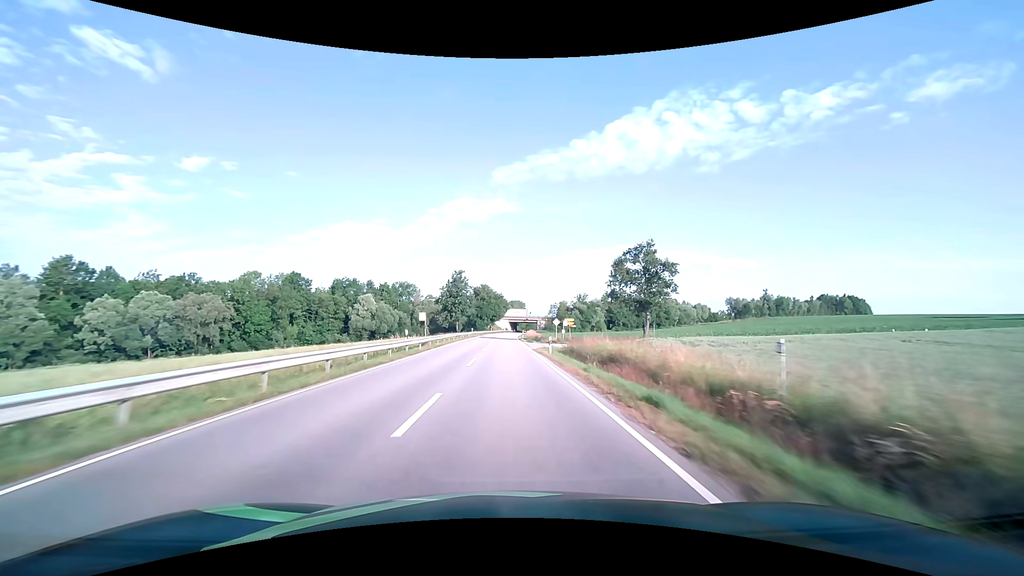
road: secondary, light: Day
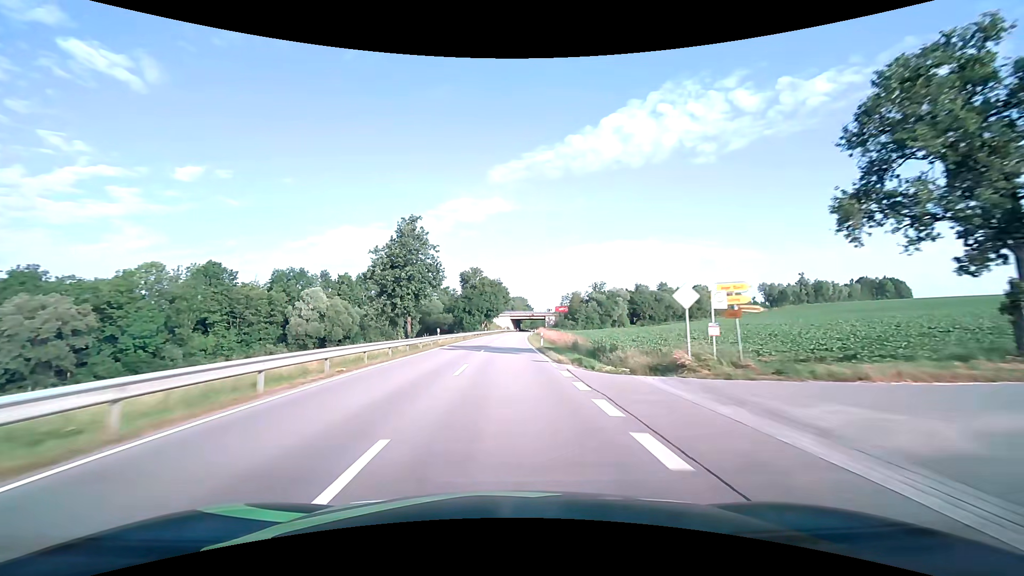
(-0.1, +40.5) m; 0°
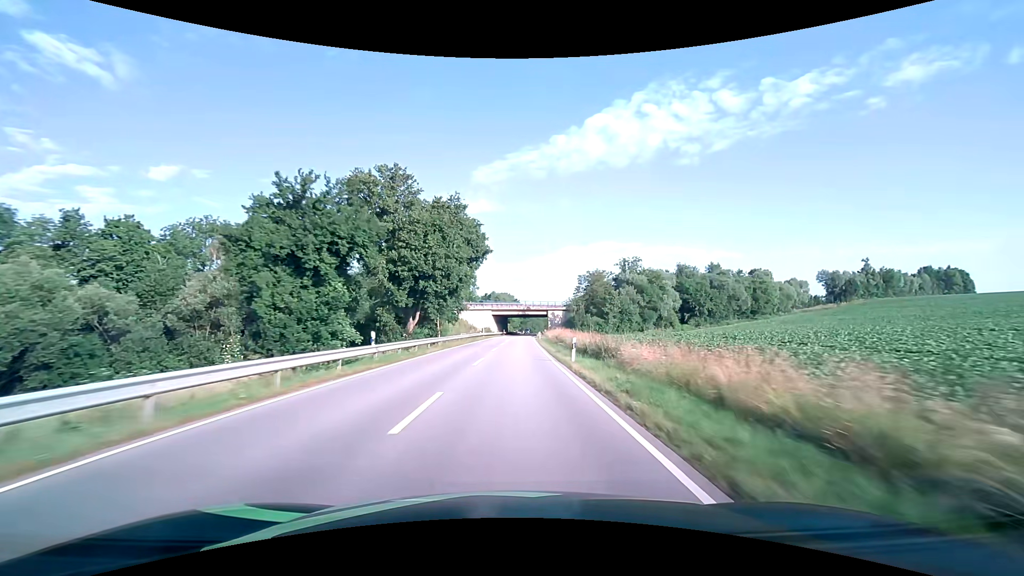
(+0.7, +67.6) m; +2°
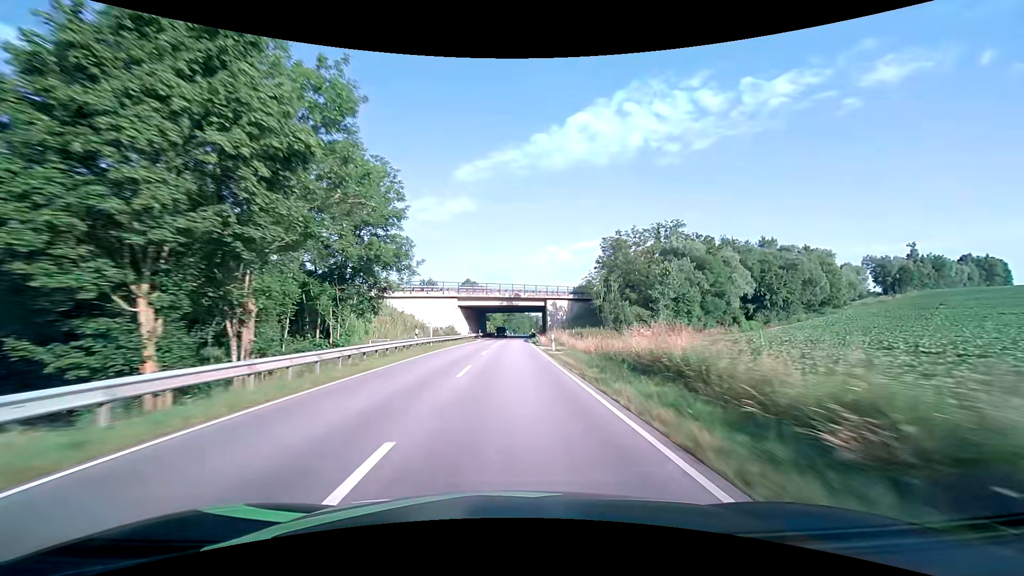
(+0.7, +40.5) m; +2°
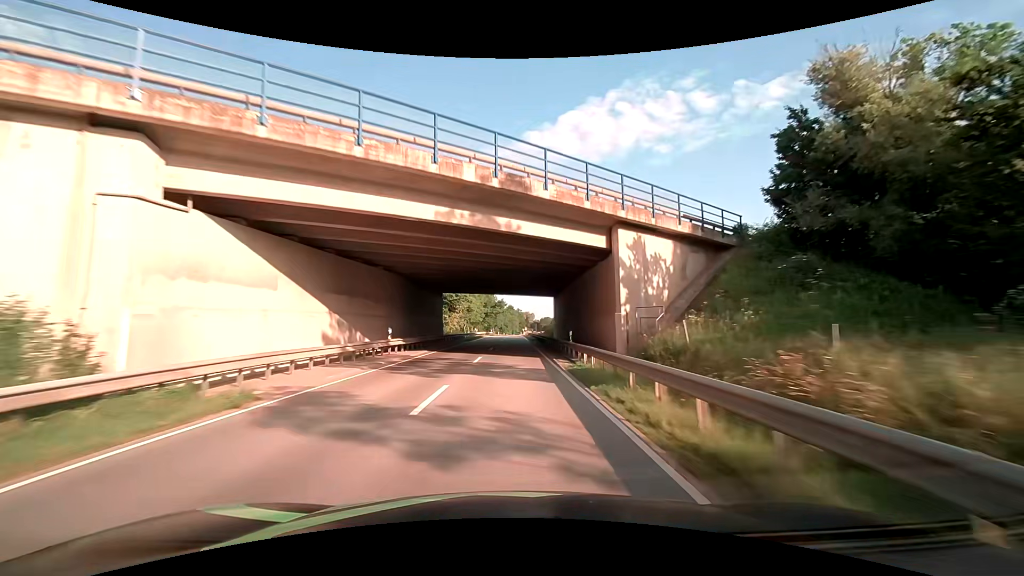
(+0.7, +53.9) m; +1°
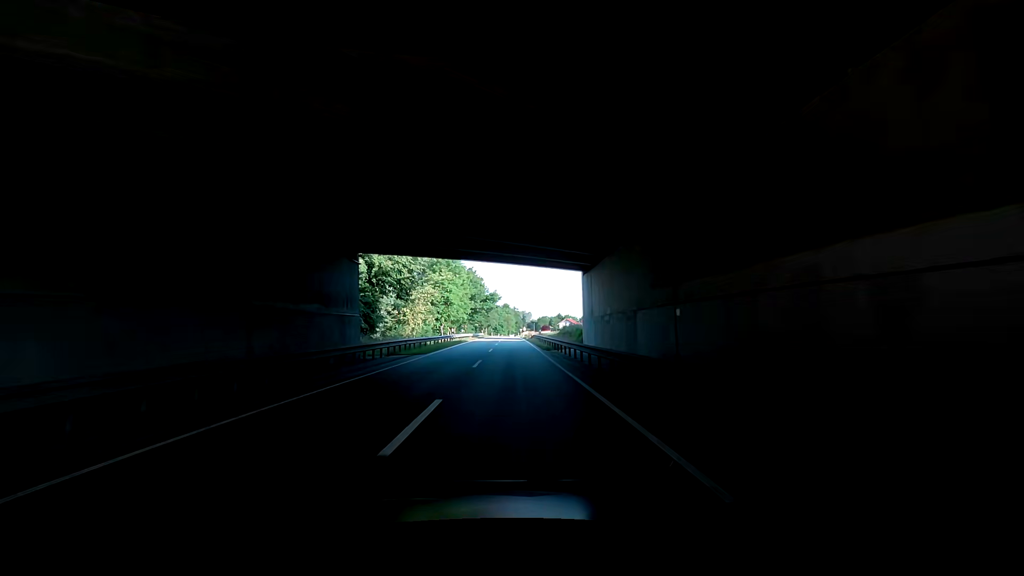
(+0.2, +26.4) m; +1°
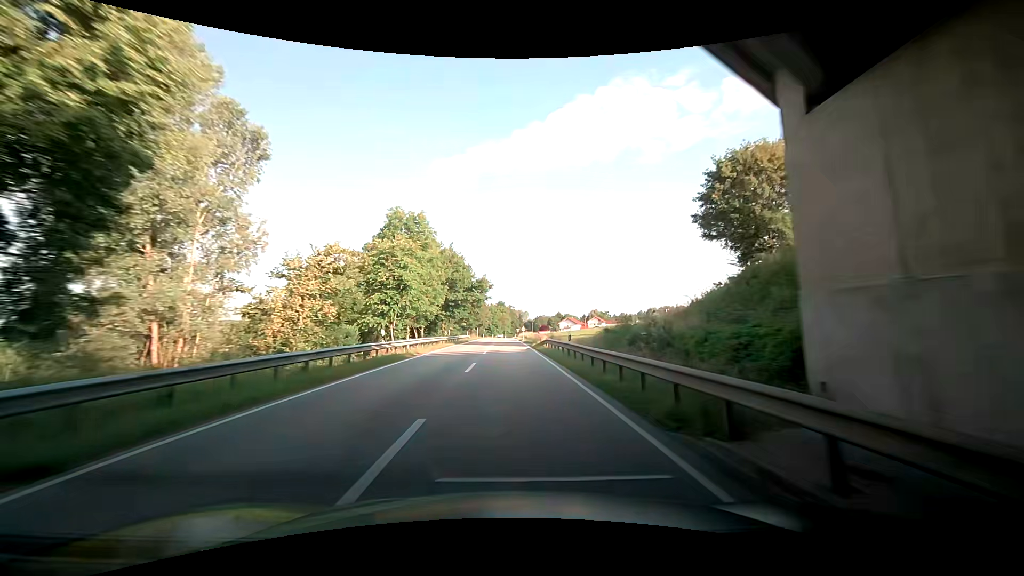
(+0.4, +26.0) m; +1°
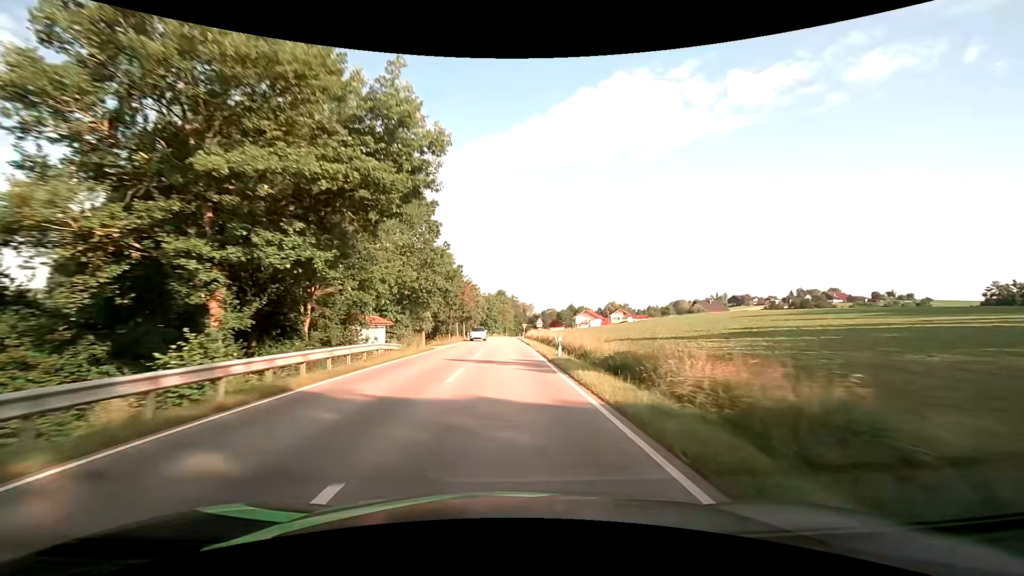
(-0.2, +51.1) m; -1°
(0, +10) (0, +20) (0, +30) (0, +40) (0, +50) (0, +60) (0, +70) (0, +80) (0, +90) (0, +100) m
